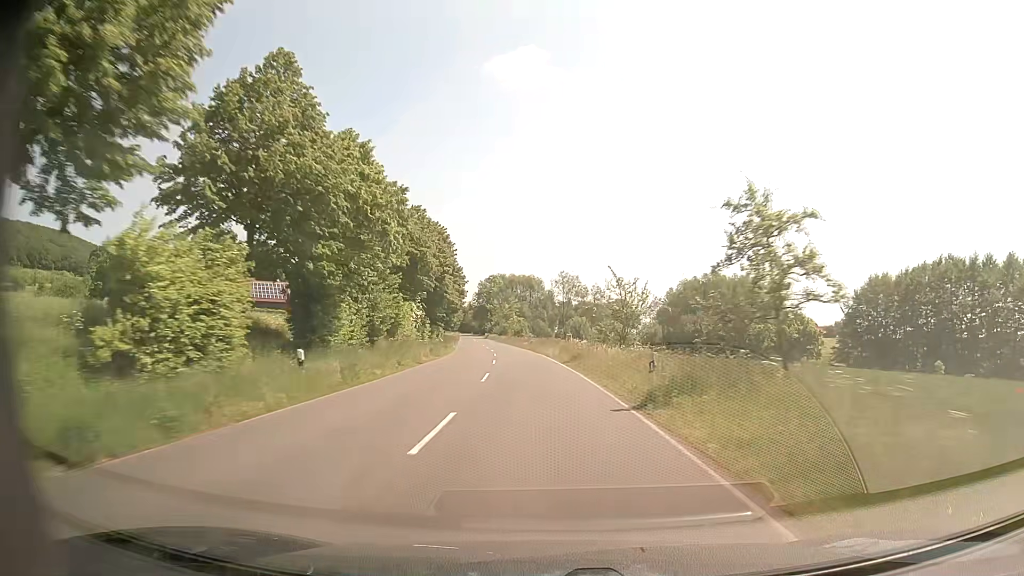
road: secondary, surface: asphalt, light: Day
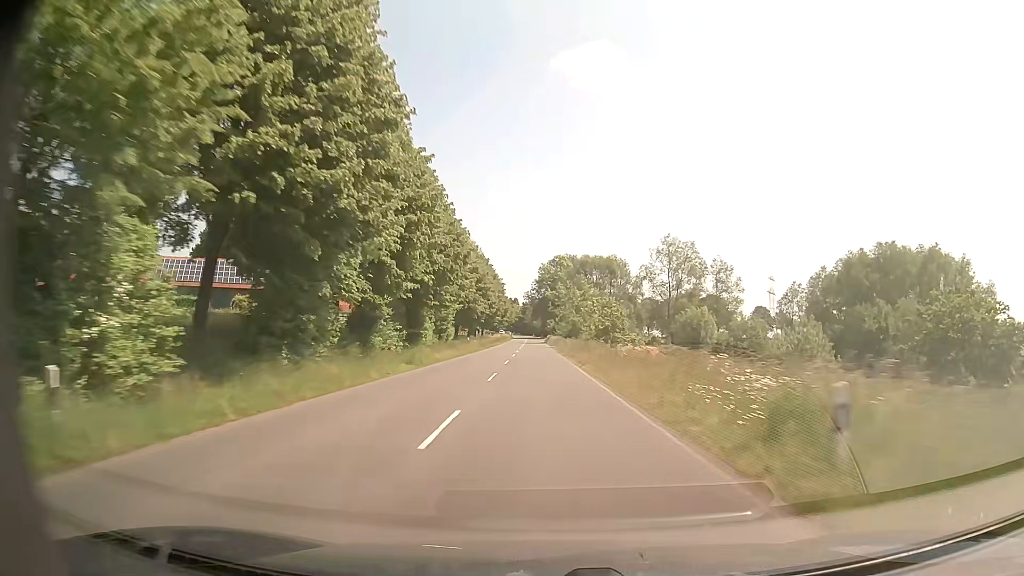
(-3.5, +60.3) m; -6°
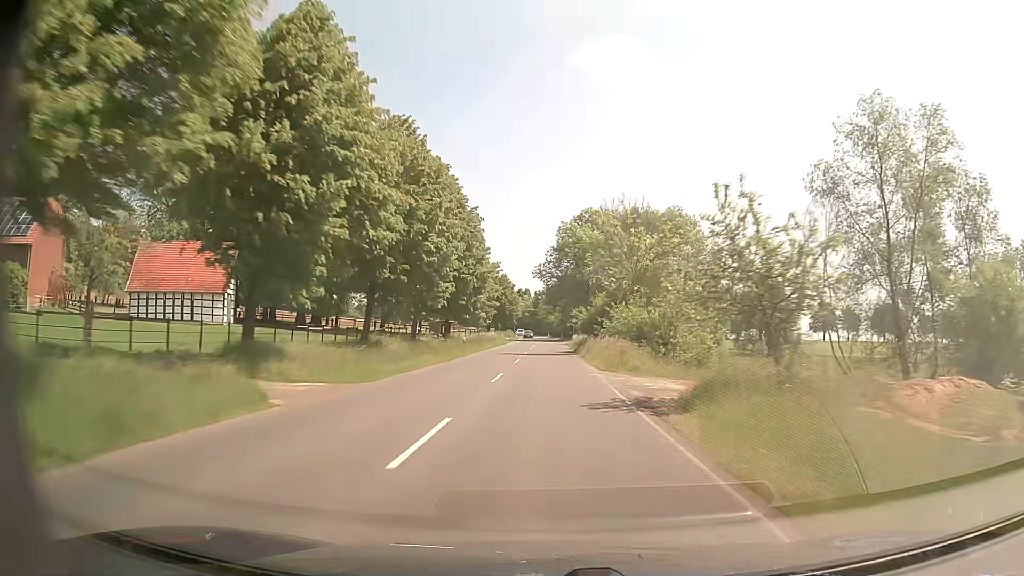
(-0.9, +61.6) m; -1°
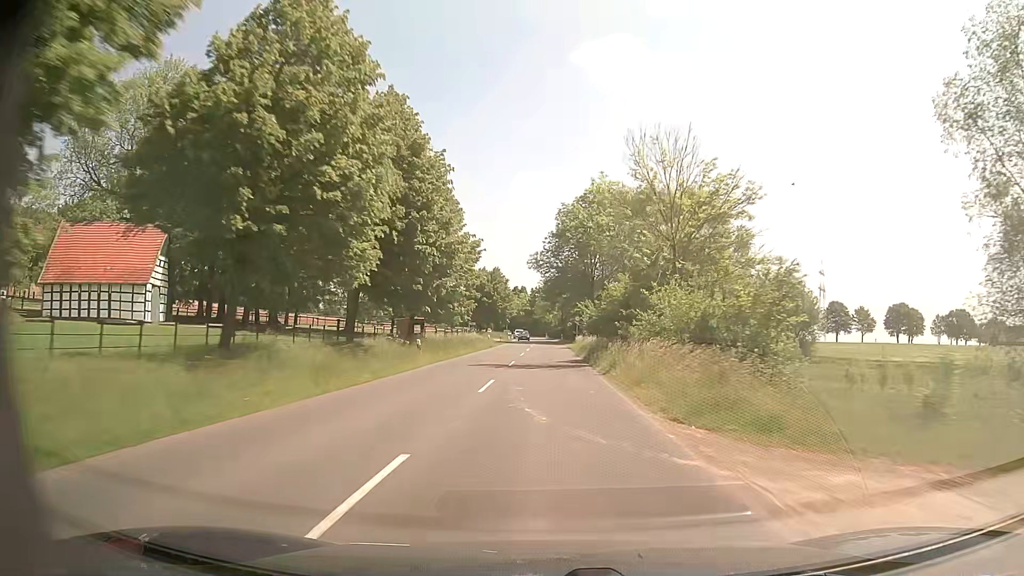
(0.0, +15.4) m; 0°
(0, +10) (0, +20) (0, +30) (0, +40) (0, +50) (0, +60) (0, +70) (0, +80) (0, +90) (0, +100) m
